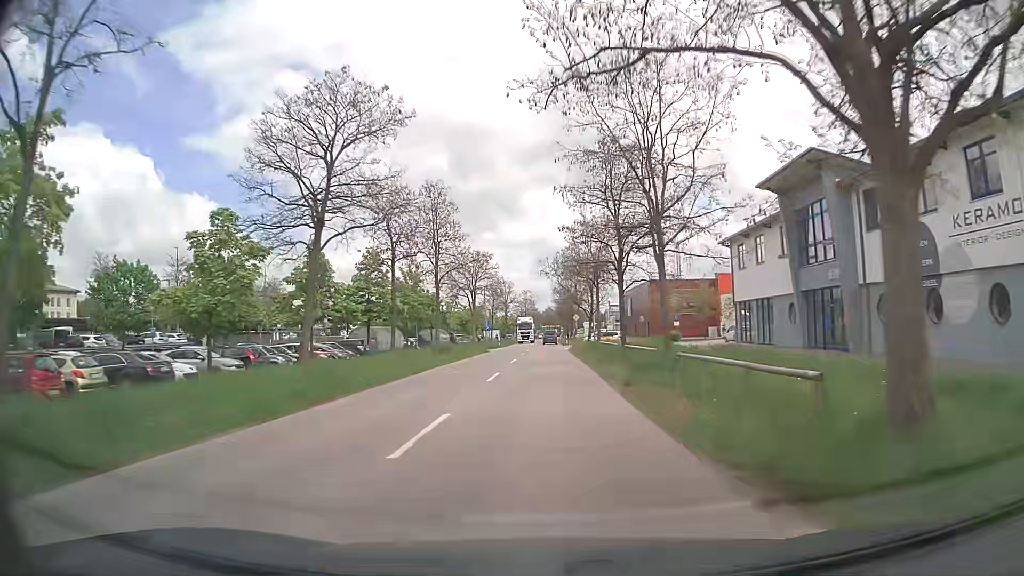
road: tertiary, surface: asphalt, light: Day
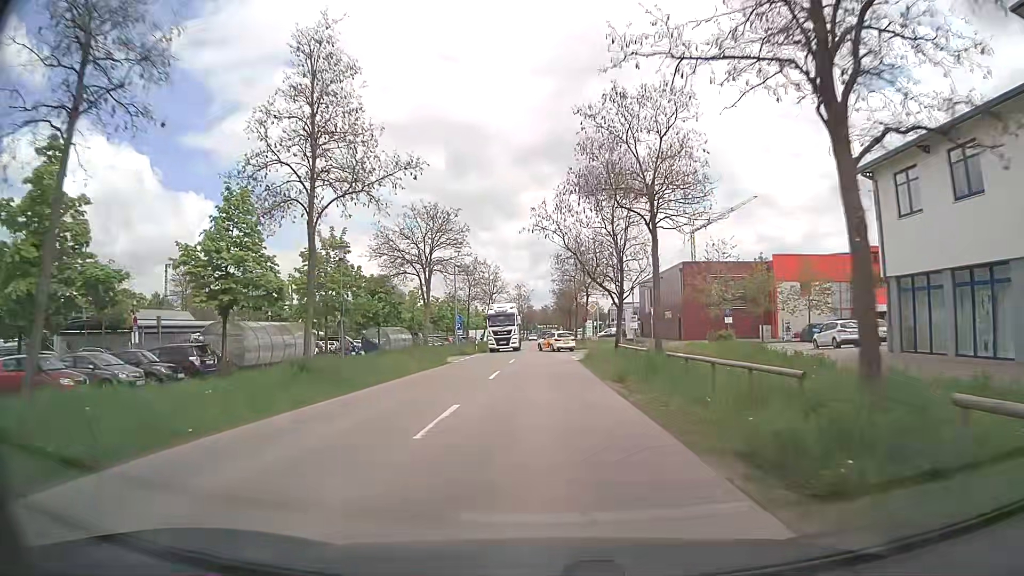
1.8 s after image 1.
(0.0, +22.7) m; 0°
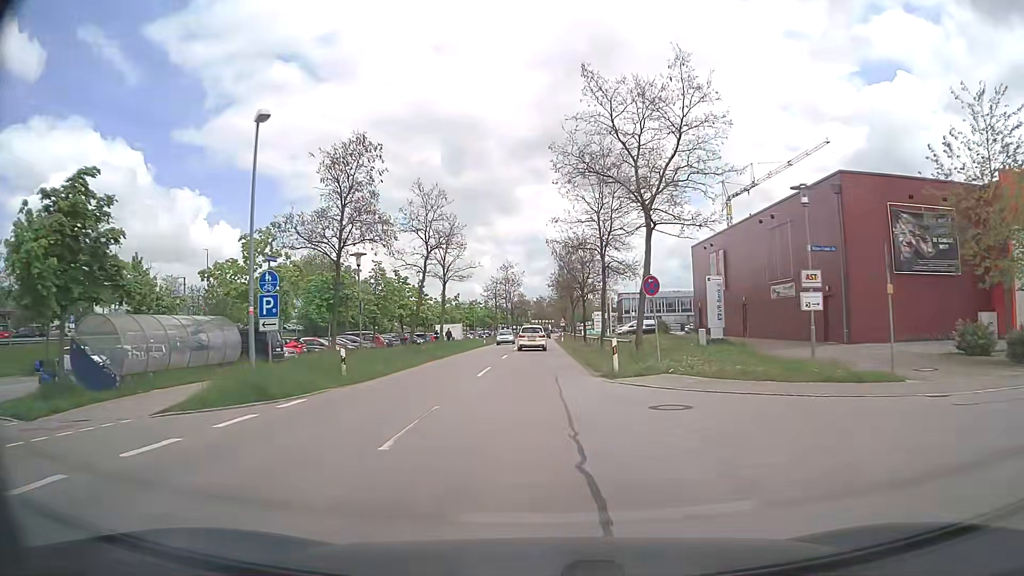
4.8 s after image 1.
(+0.4, +36.8) m; +1°
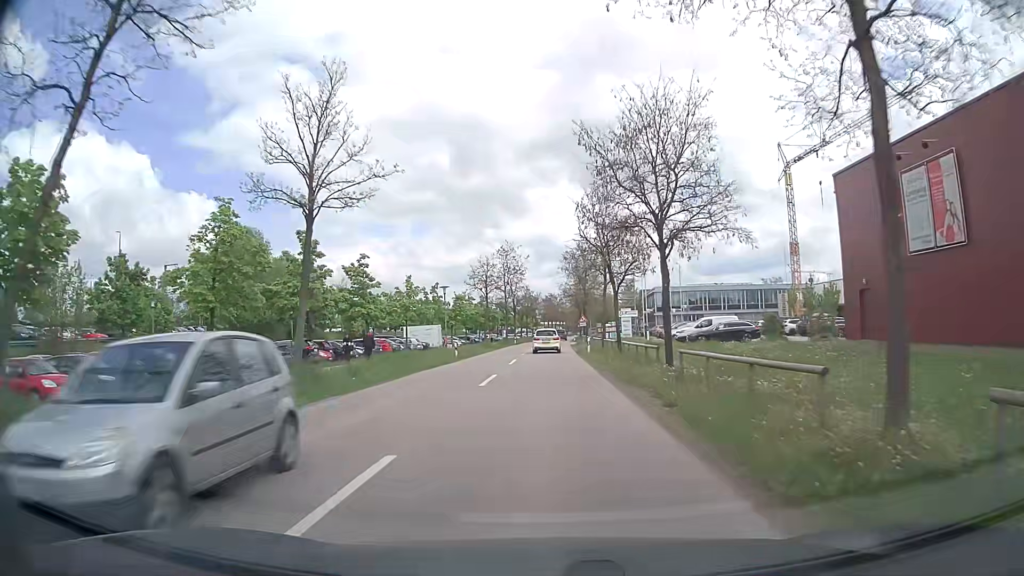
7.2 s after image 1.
(-0.4, +28.6) m; -1°
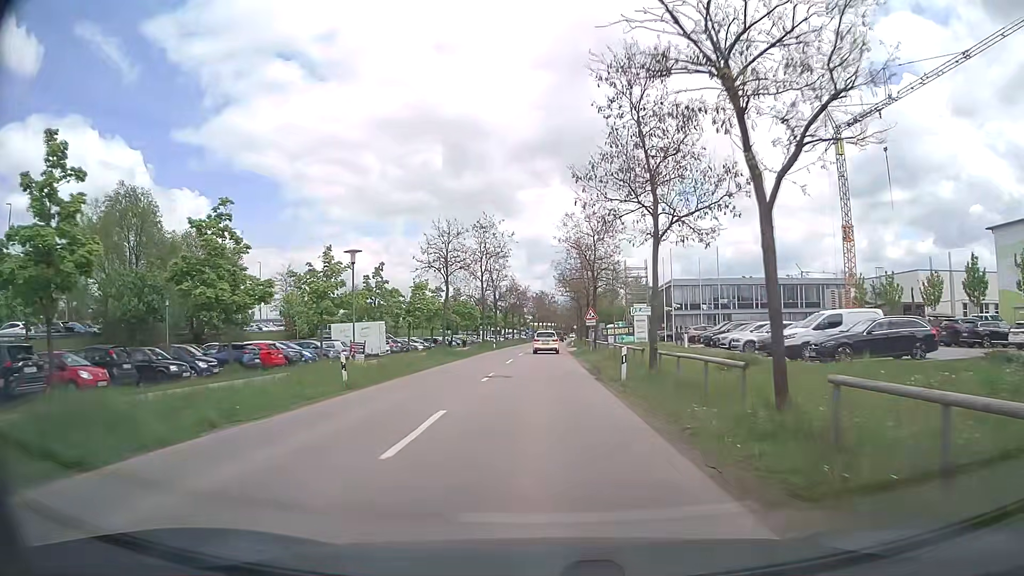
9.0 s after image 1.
(0.0, +21.6) m; +1°
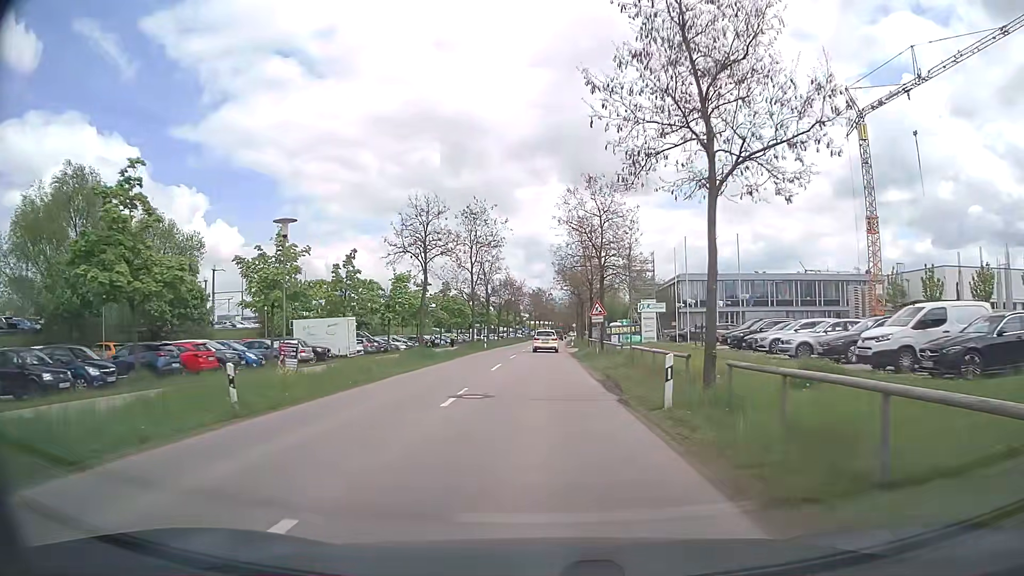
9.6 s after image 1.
(0.0, +7.2) m; 0°
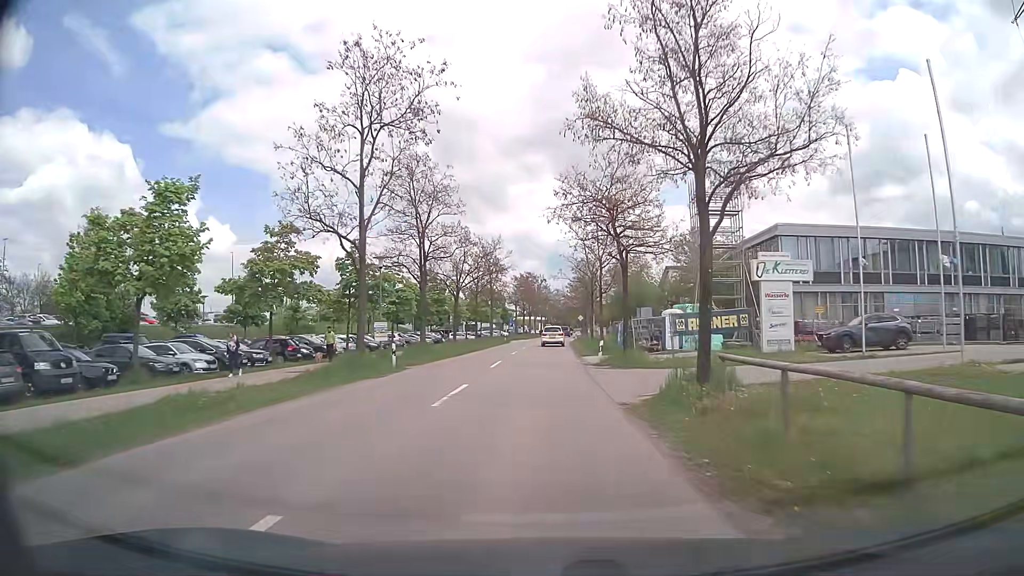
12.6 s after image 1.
(+0.1, +36.0) m; 0°
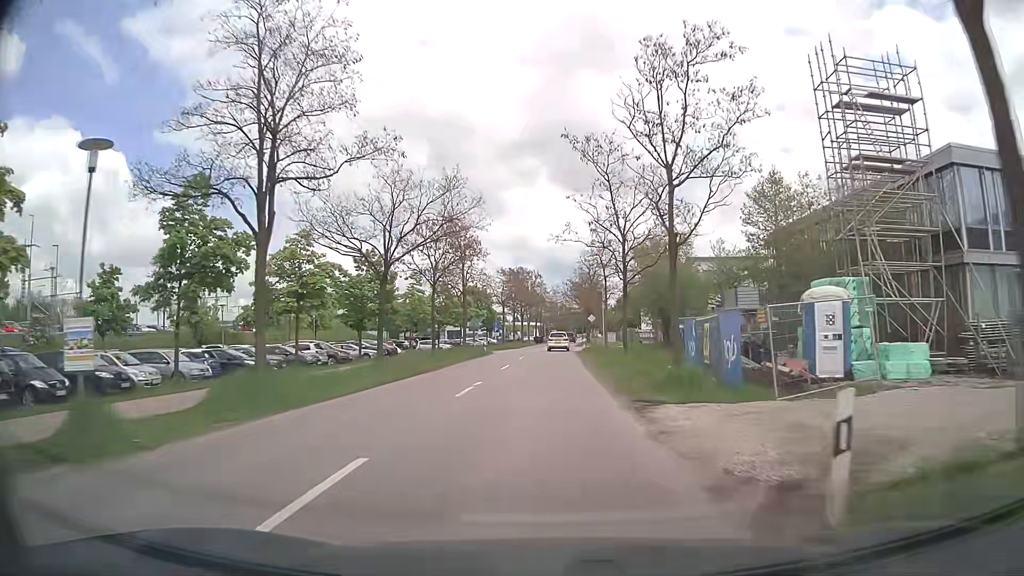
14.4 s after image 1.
(+0.1, +21.5) m; 0°
(0, +10) (0, +20) (+1, +30) (+1, +40) (+1, +50) (+2, +60) (+2, +70) (+3, +80) (+3, +90) (+4, +100) m
